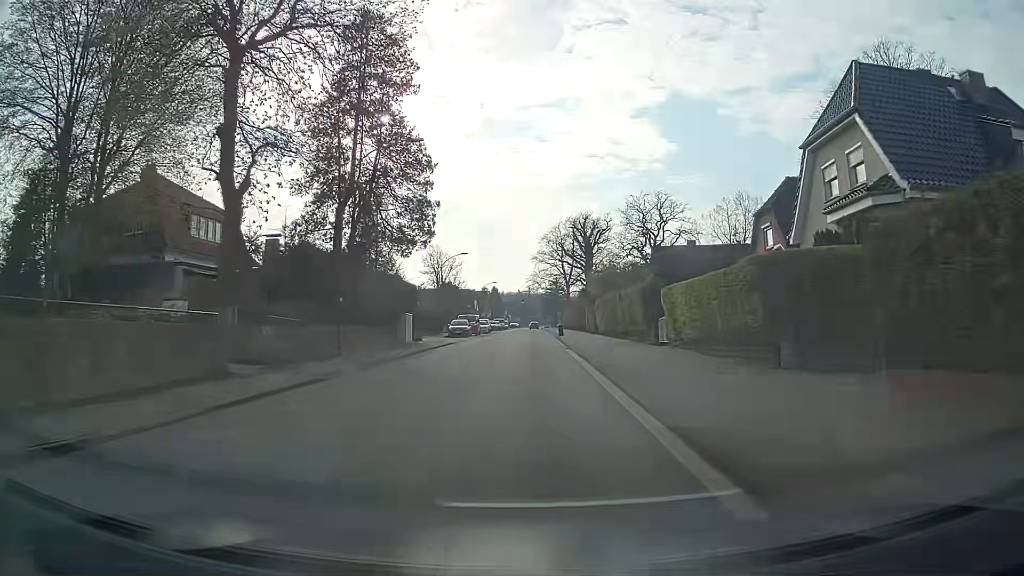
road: secondary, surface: asphalt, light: Day
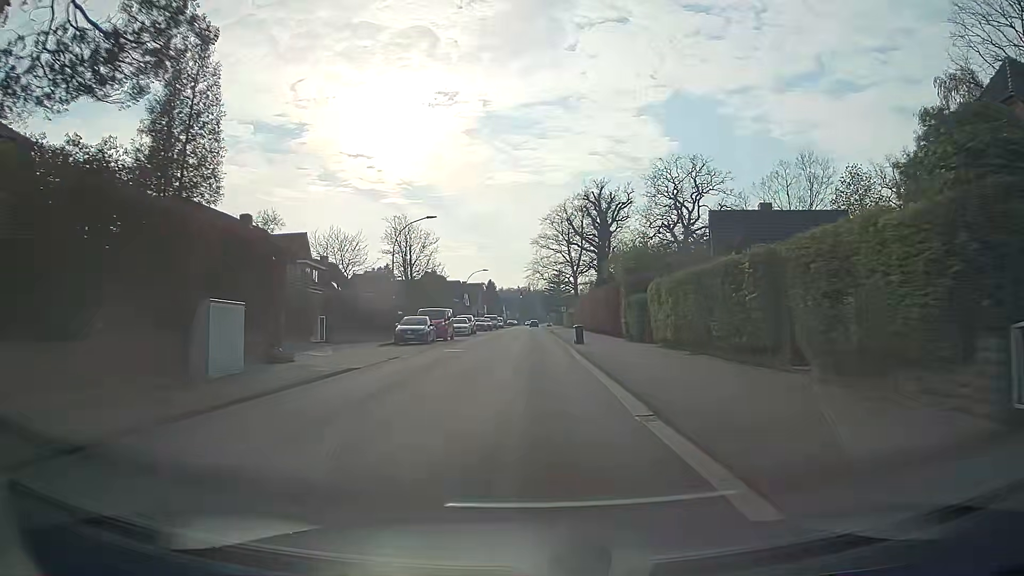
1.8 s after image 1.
(-0.1, +22.2) m; 0°
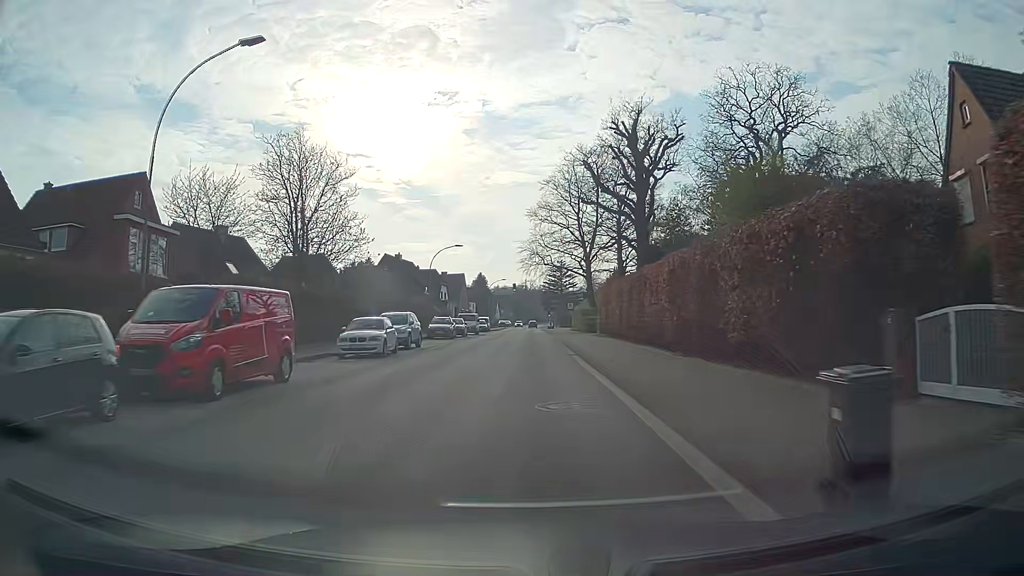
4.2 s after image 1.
(+0.1, +29.6) m; 0°
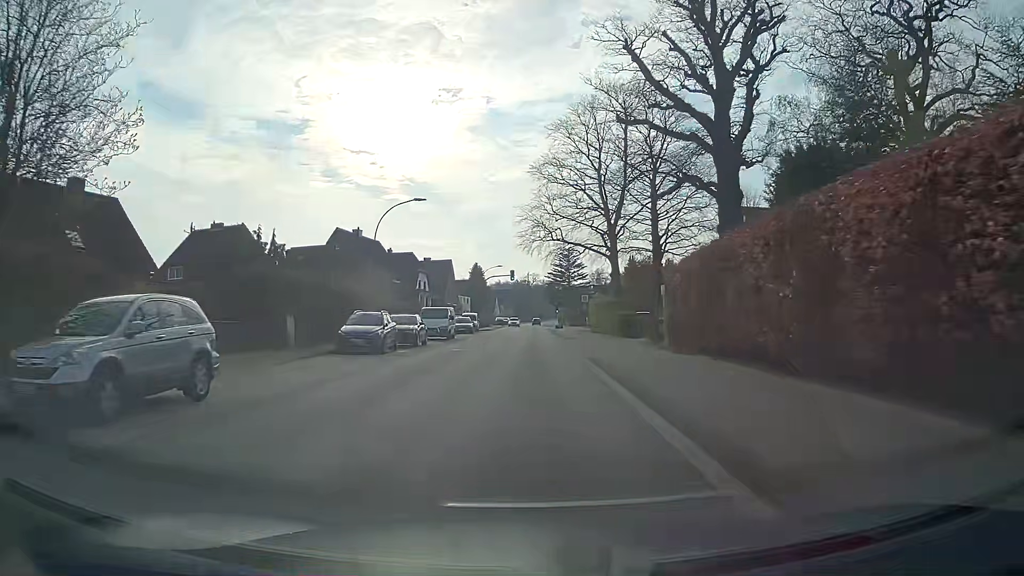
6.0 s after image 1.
(-0.1, +22.1) m; 0°
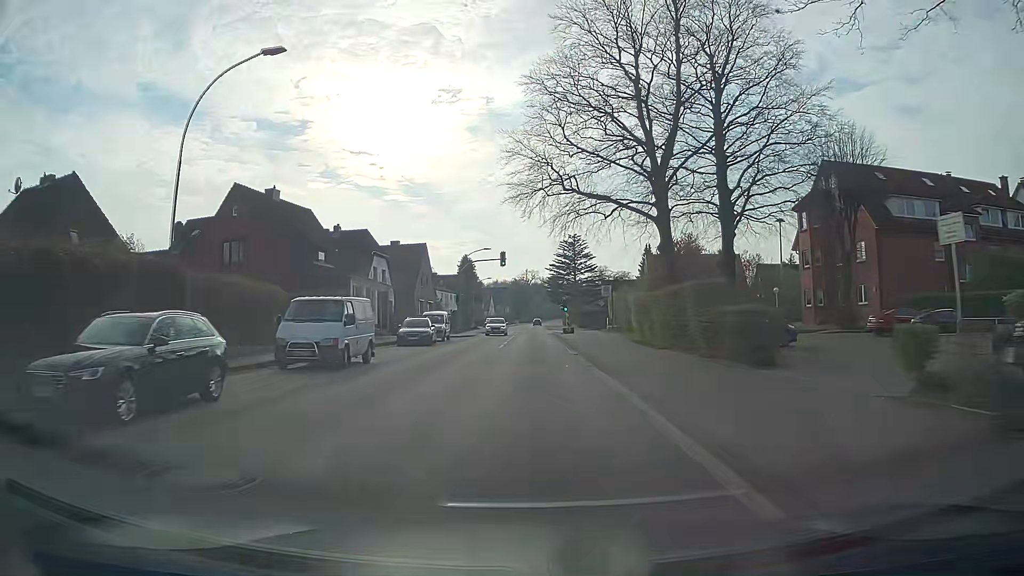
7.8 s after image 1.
(0.0, +22.3) m; 0°
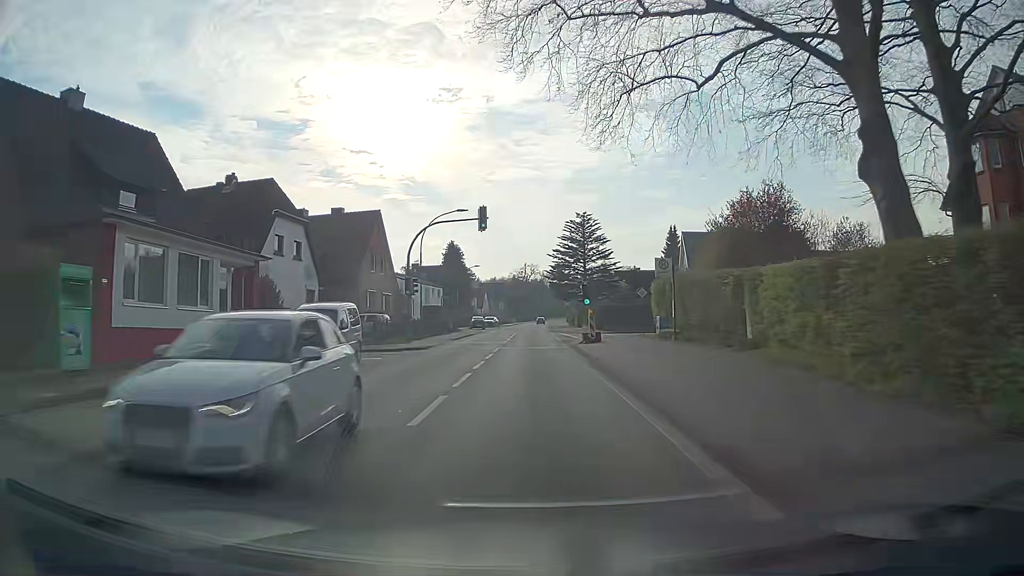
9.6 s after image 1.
(+0.1, +22.5) m; 0°
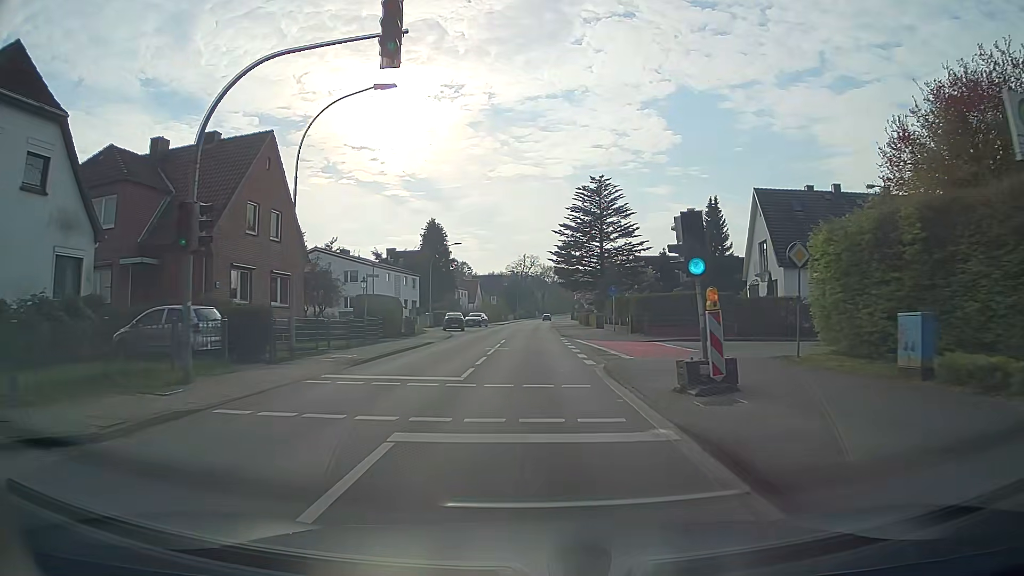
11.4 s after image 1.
(+0.1, +22.8) m; 0°
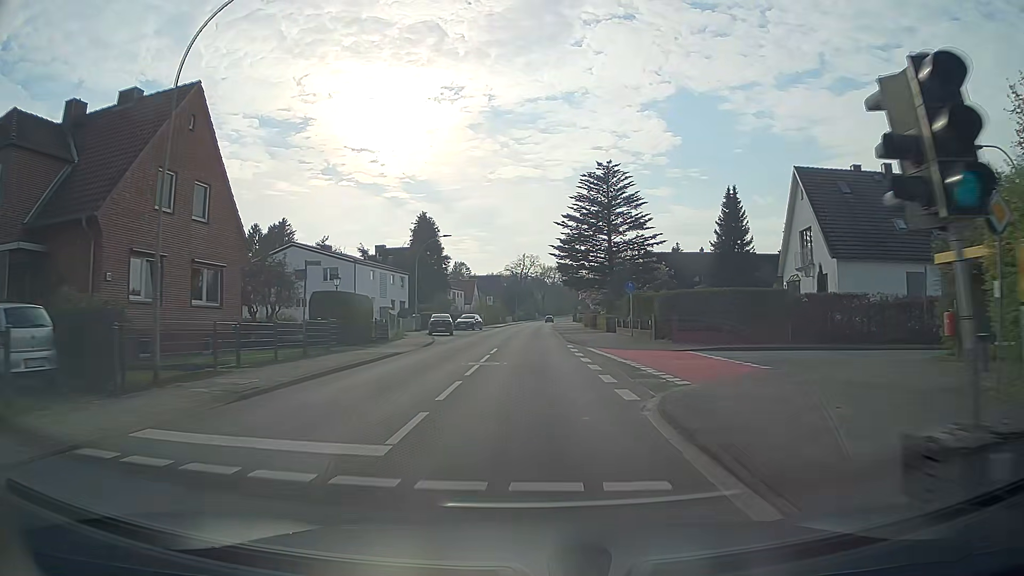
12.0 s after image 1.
(0.0, +7.6) m; 0°
(0, +10) (0, +20) (0, +30) (0, +40) (0, +50) (0, +60) (+1, +70) (+1, +80) (+1, +90) (+1, +100) m
